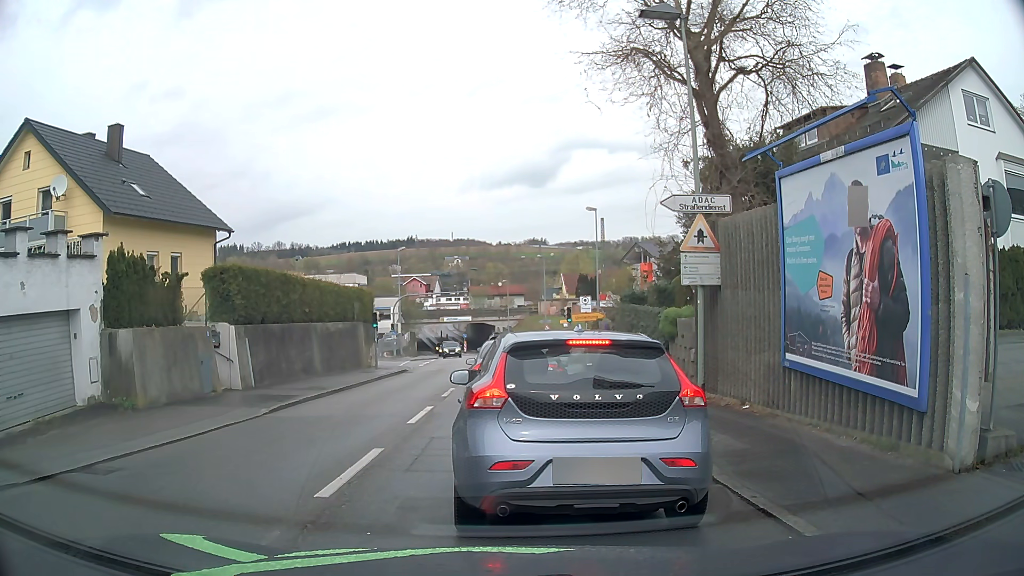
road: tertiary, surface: asphalt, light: Day
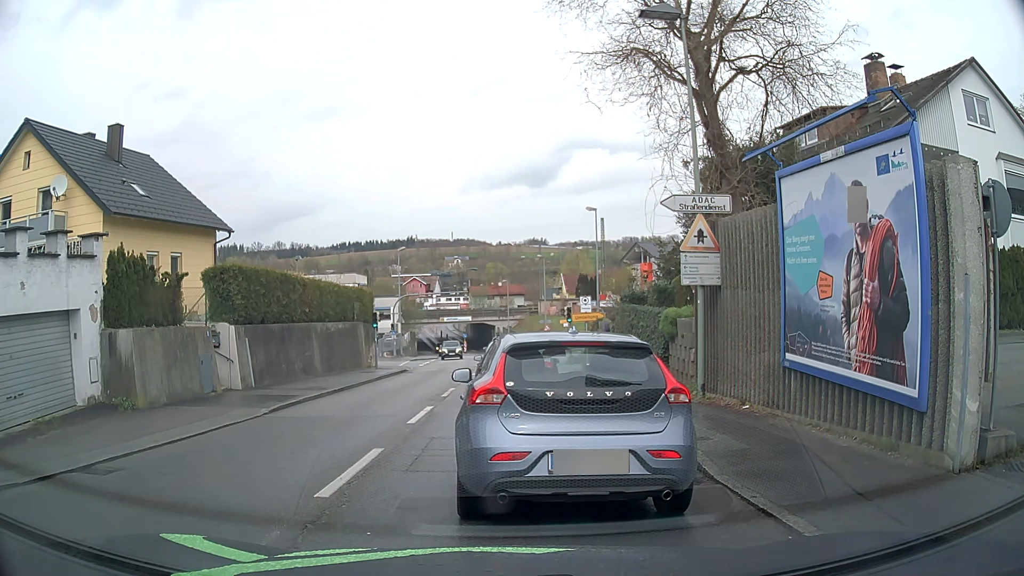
(0.0, 0.0) m; 0°
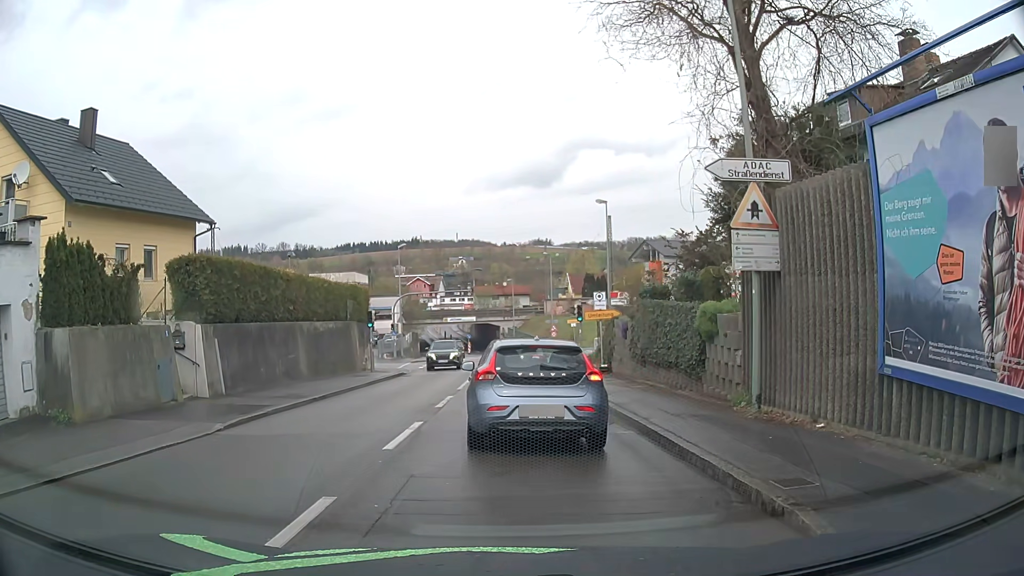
(0.0, +2.9) m; -3°
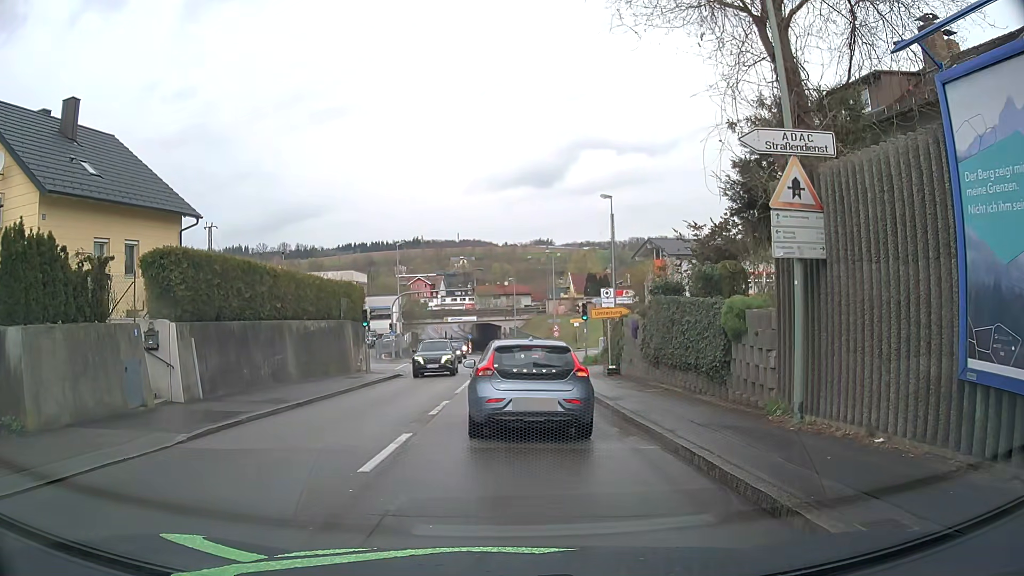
(+0.1, +1.6) m; +2°
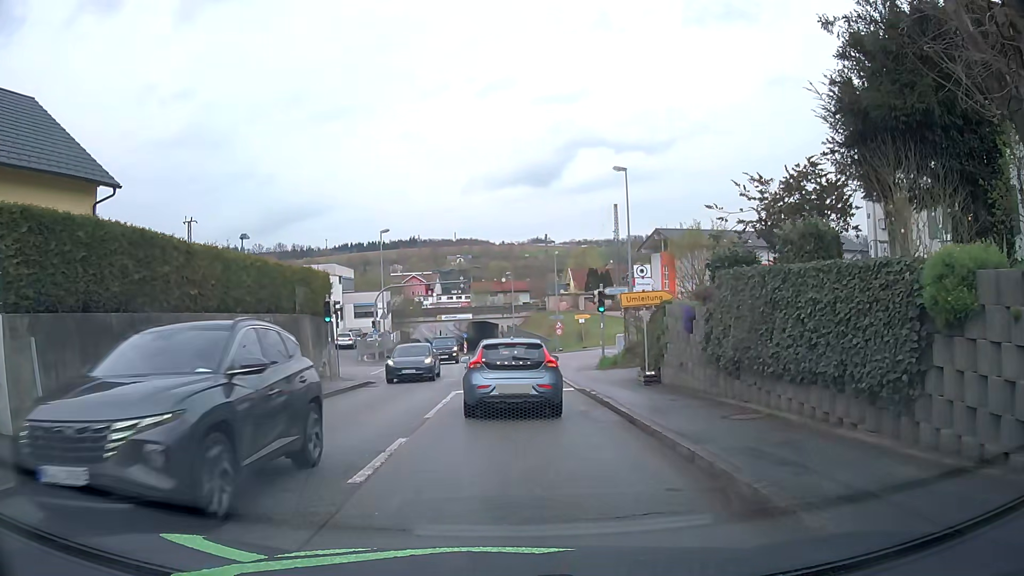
(-0.1, +6.8) m; 0°
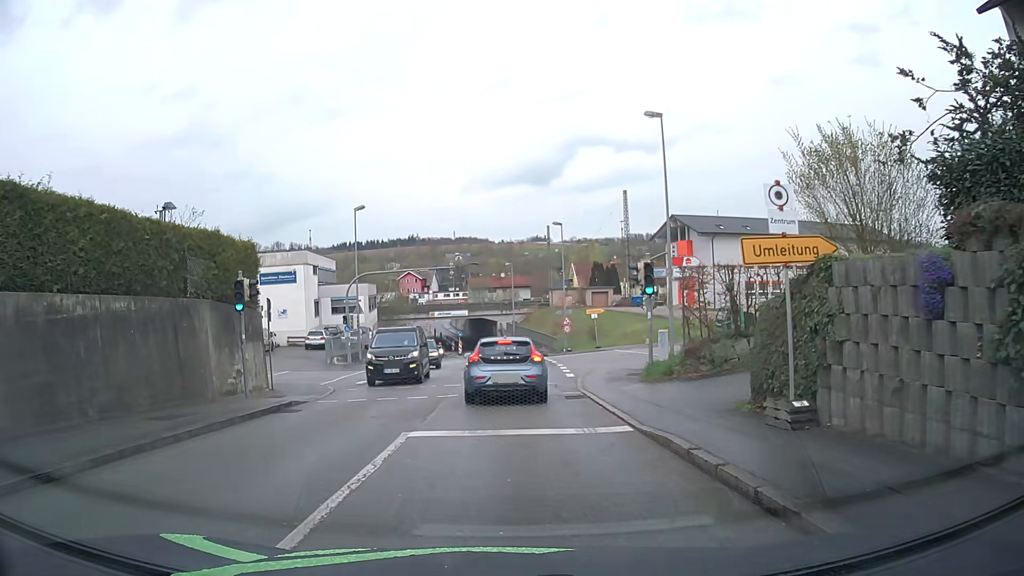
(0.0, +9.1) m; 0°
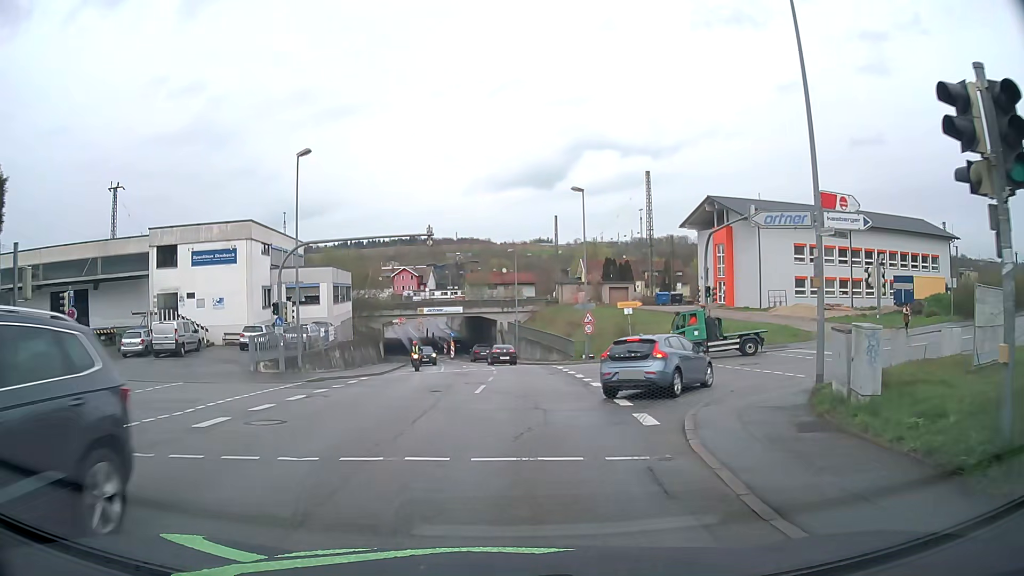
(0.0, +13.4) m; 0°
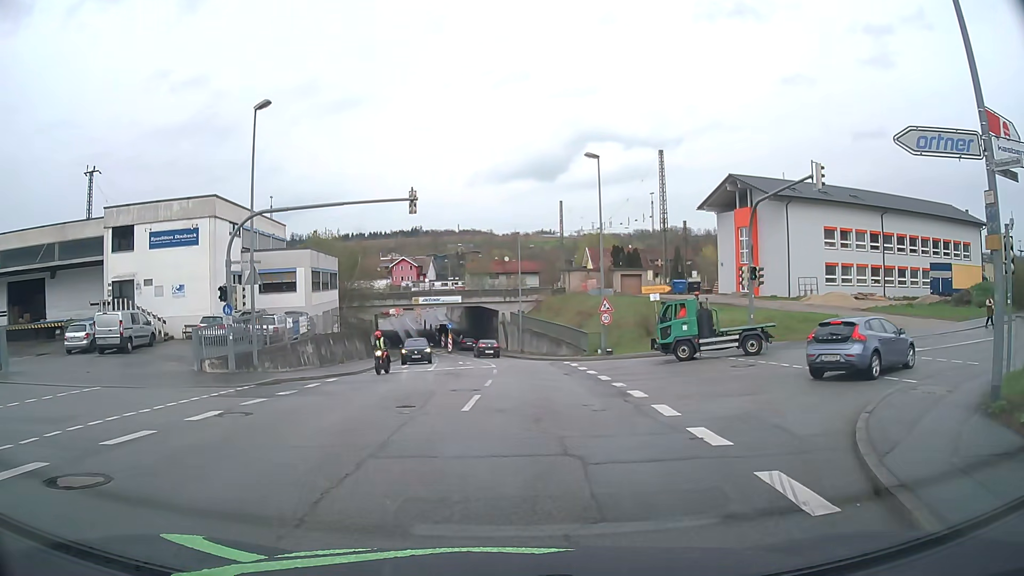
(0.0, +5.9) m; 0°
